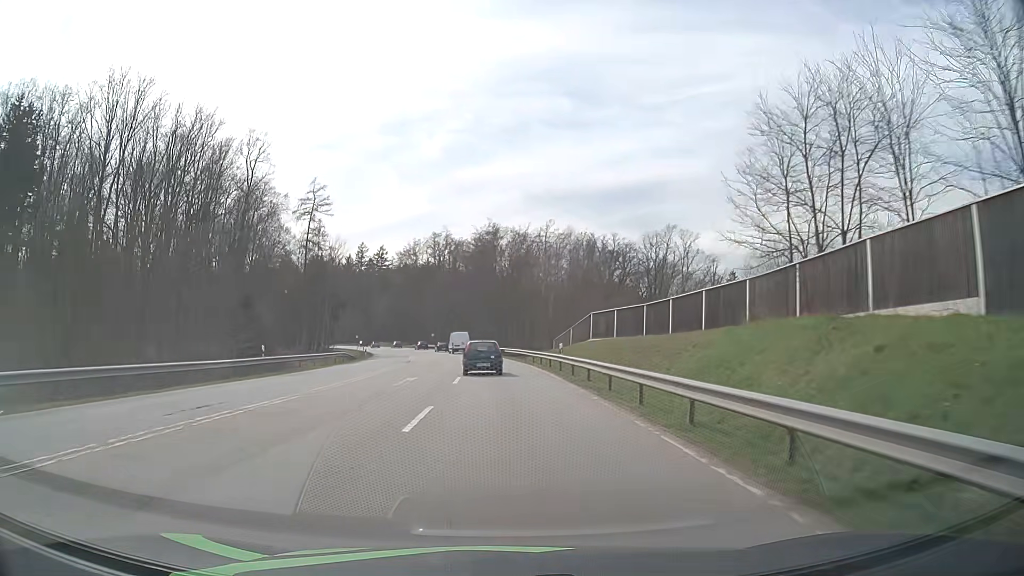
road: secondary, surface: asphalt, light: Day
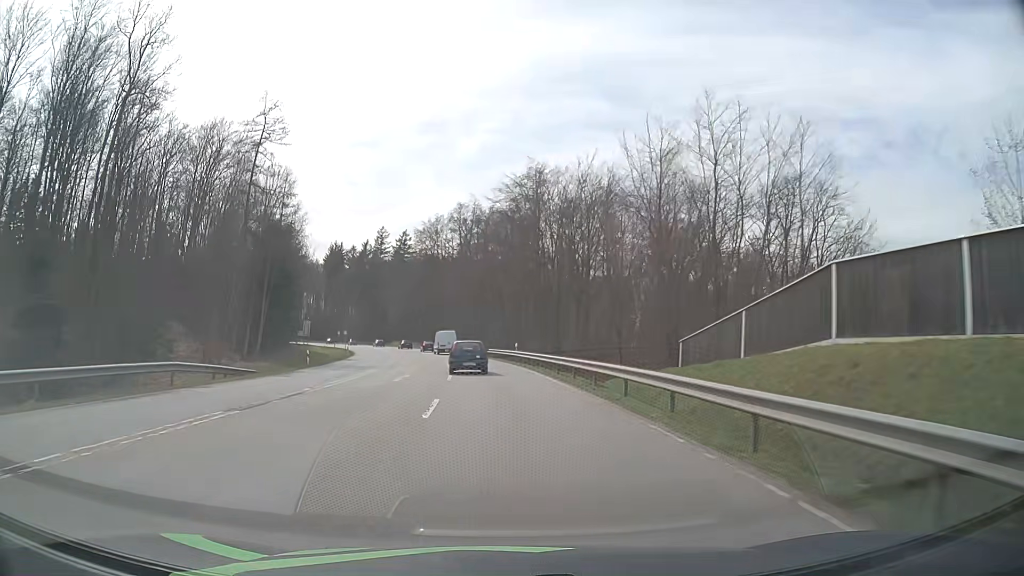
(-0.9, +34.4) m; -3°
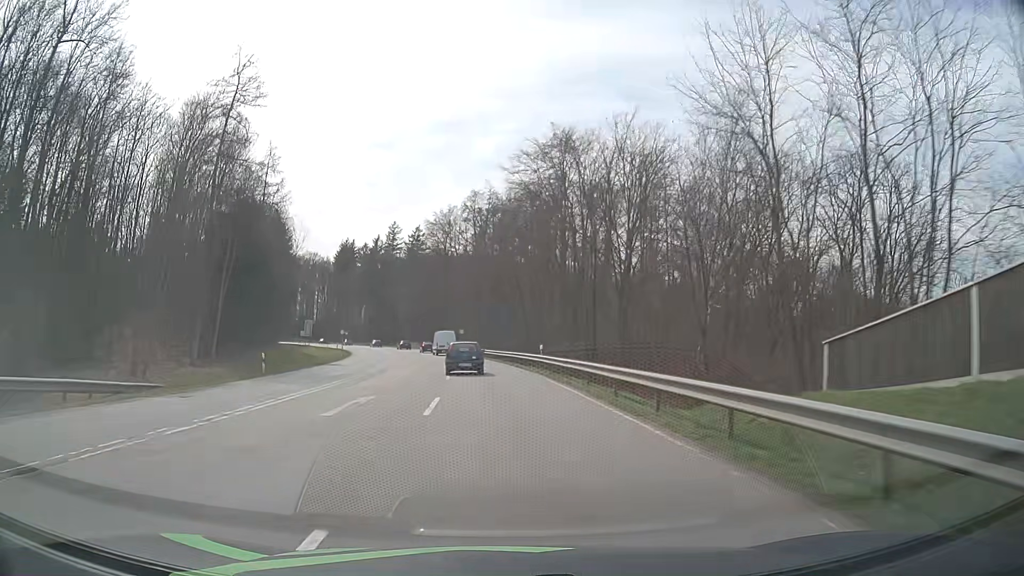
(-0.1, +11.2) m; -1°
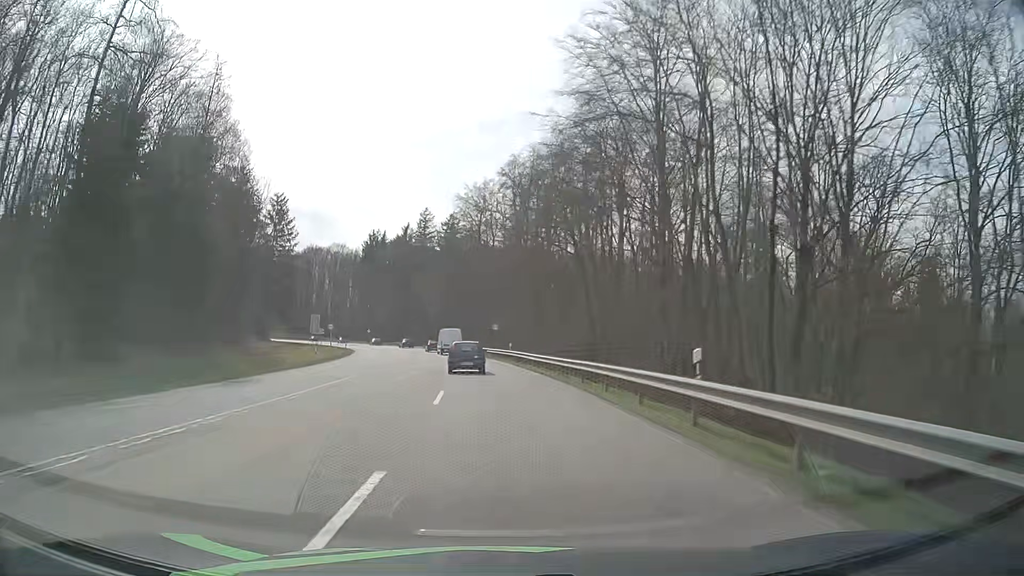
(-0.8, +22.2) m; -4°
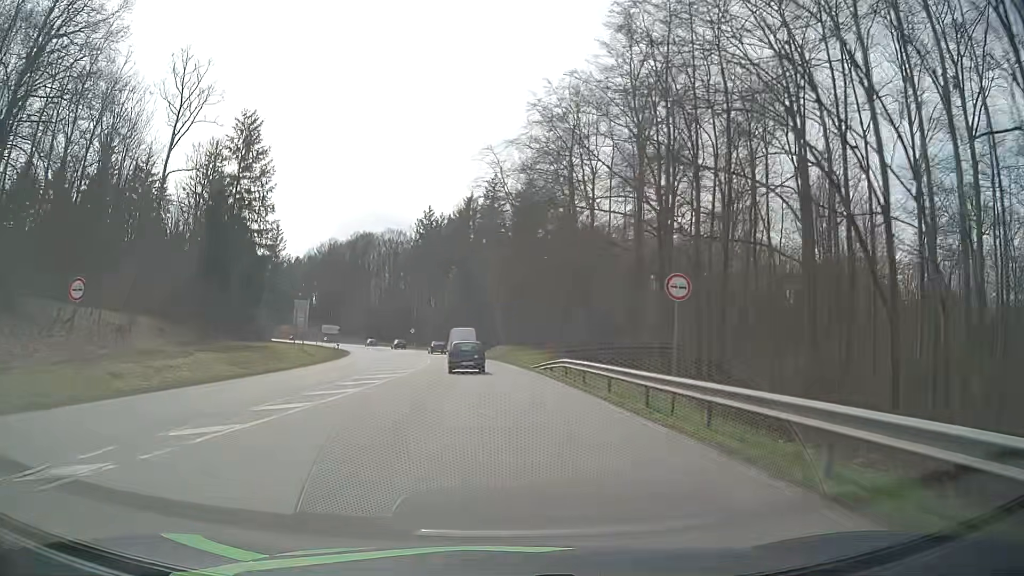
(-2.8, +44.1) m; -7°
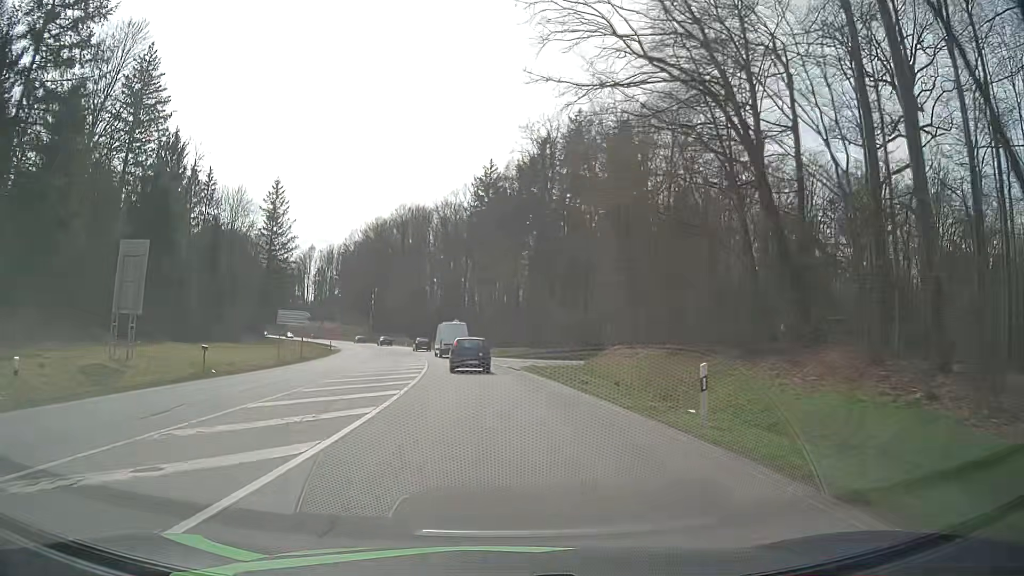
(-2.1, +43.3) m; -6°
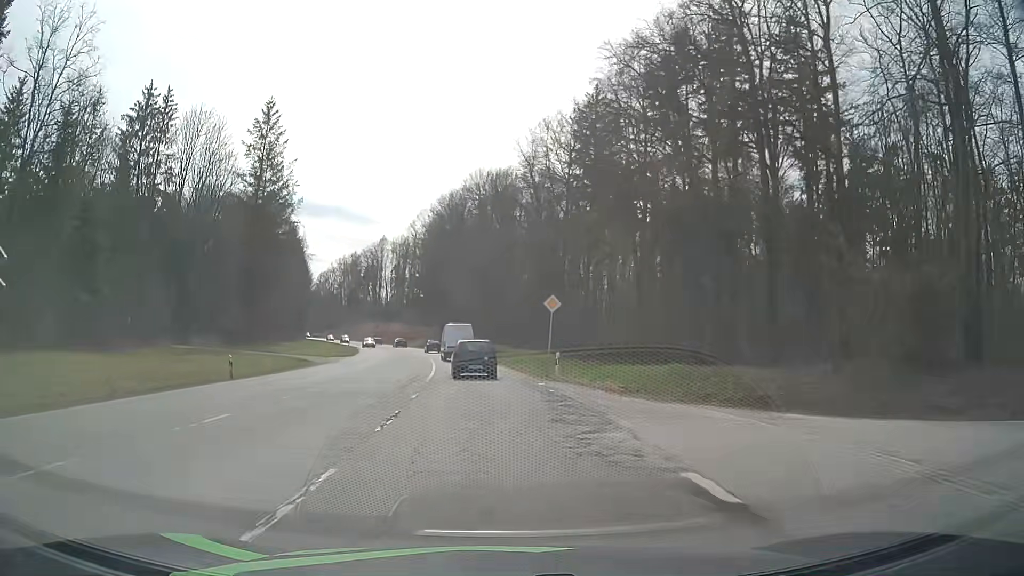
(-3.0, +40.4) m; -8°
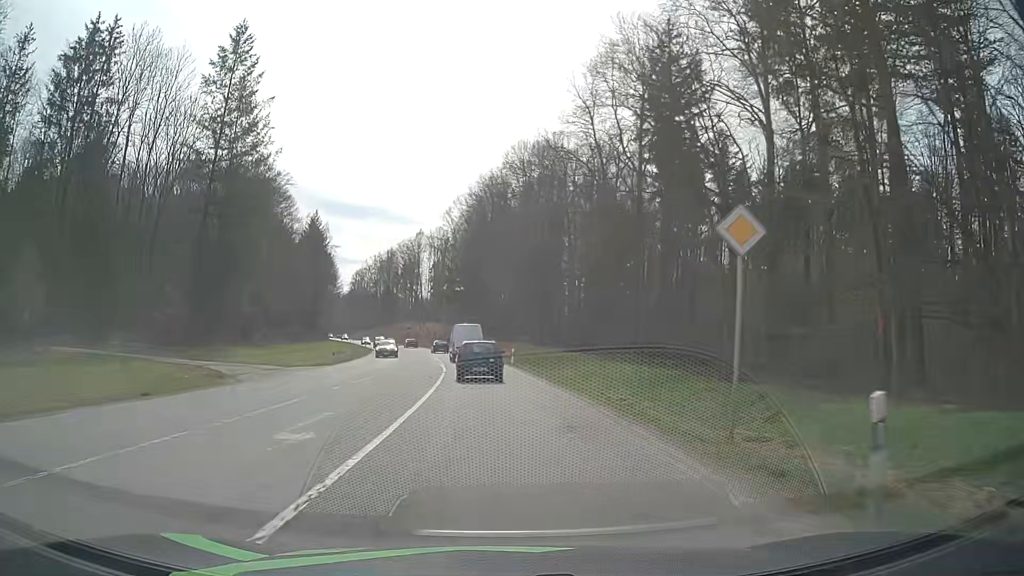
(-0.7, +20.1) m; -4°
(0, +10) (-1, +20) (-1, +30) (-2, +40) (-3, +50) (-5, +60) (-6, +70) (-8, +79) (-10, +89) (-13, +99) m
